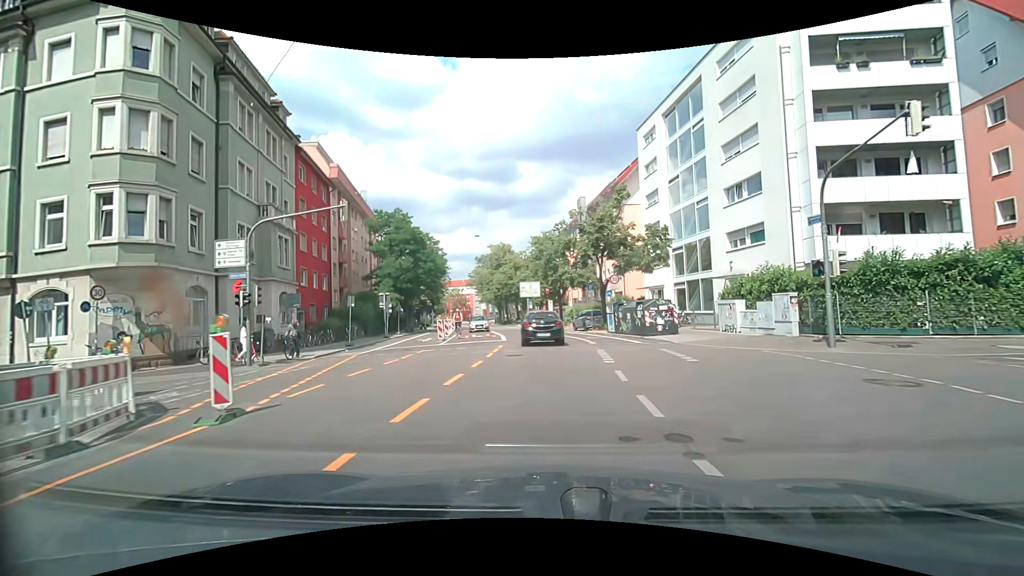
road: secondary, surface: asphalt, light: Day
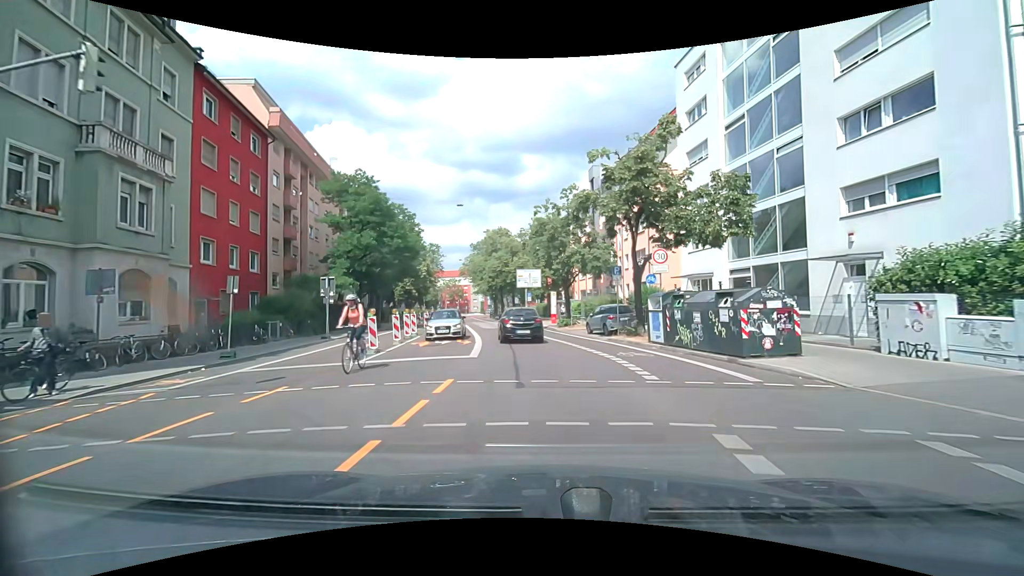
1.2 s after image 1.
(+0.2, +11.6) m; +2°
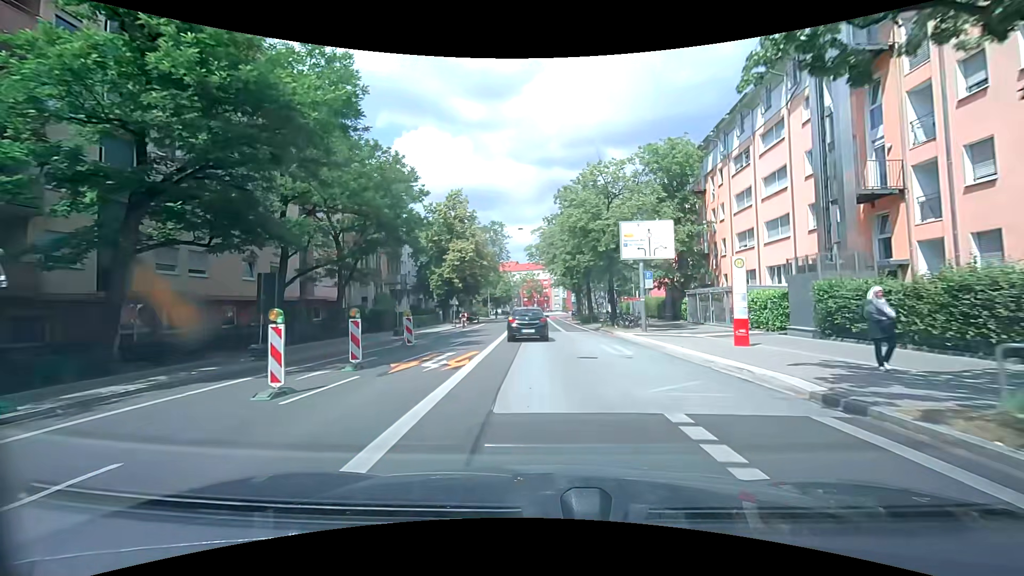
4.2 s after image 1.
(-2.6, +29.3) m; -11°
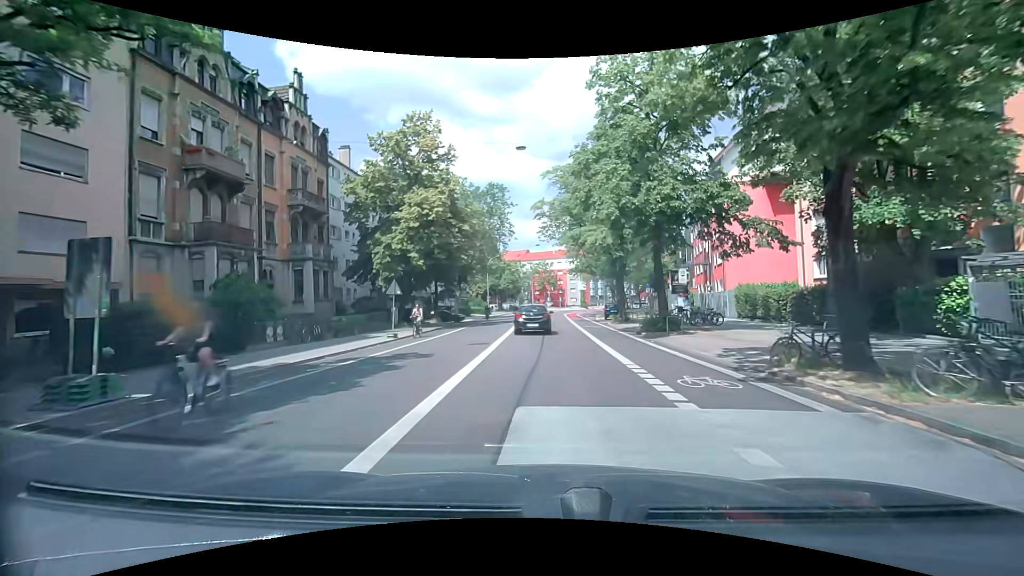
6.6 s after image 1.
(-0.4, +23.9) m; -1°
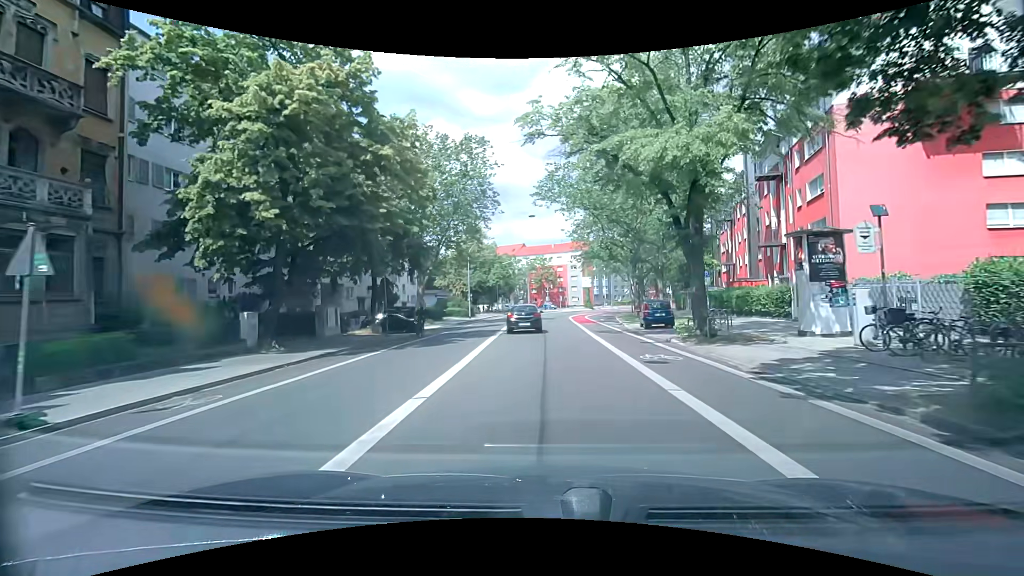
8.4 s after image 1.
(-0.1, +18.5) m; 0°
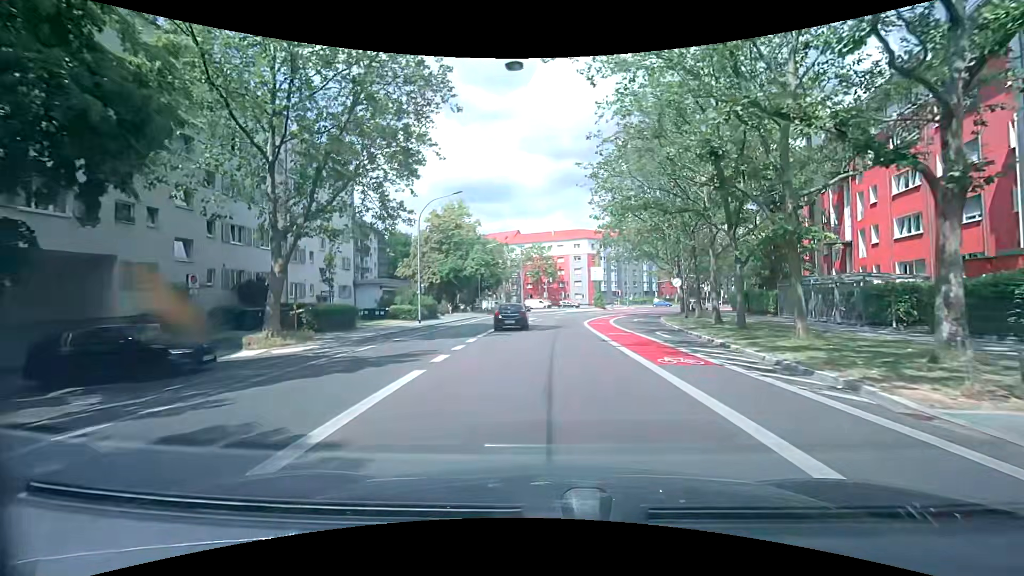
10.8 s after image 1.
(-0.2, +23.8) m; 0°
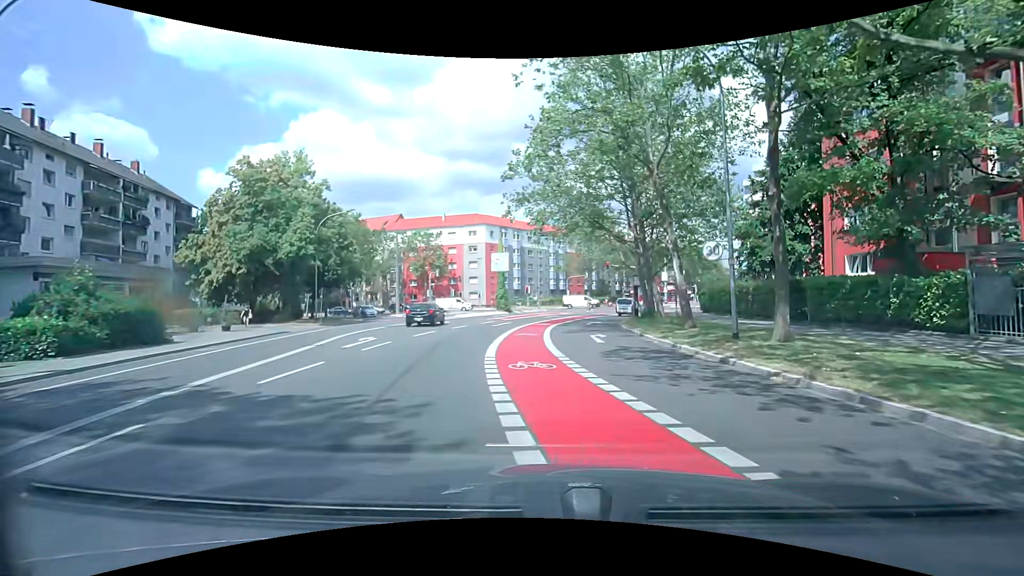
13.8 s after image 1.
(+1.1, +23.8) m; +11°
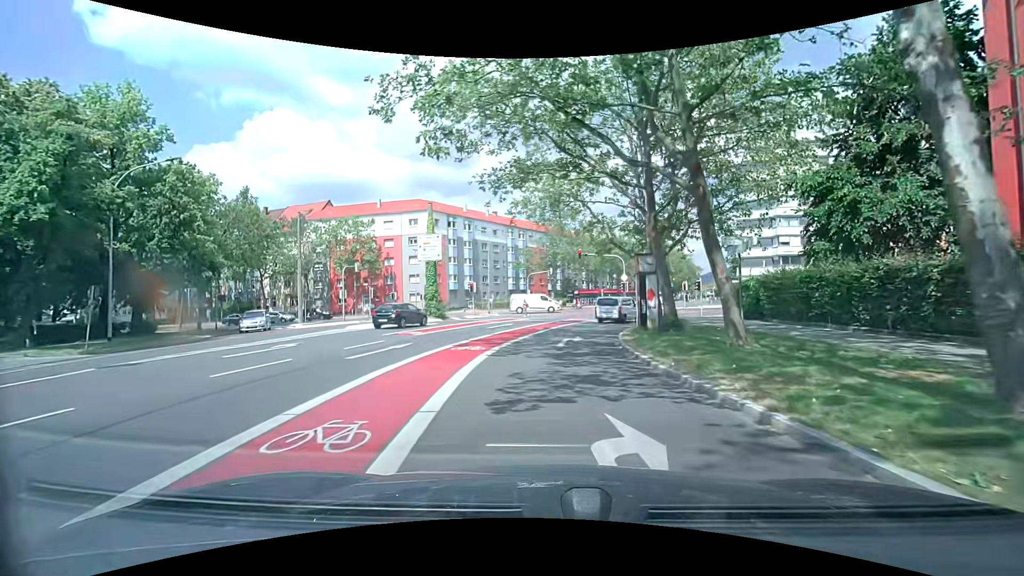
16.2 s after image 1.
(+1.0, +16.3) m; +5°
